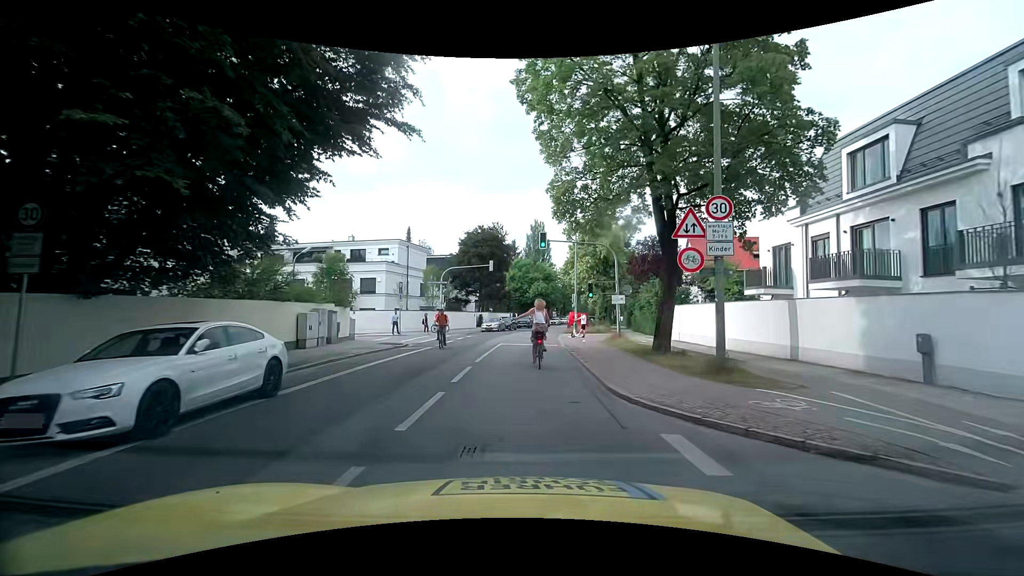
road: secondary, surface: asphalt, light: Day
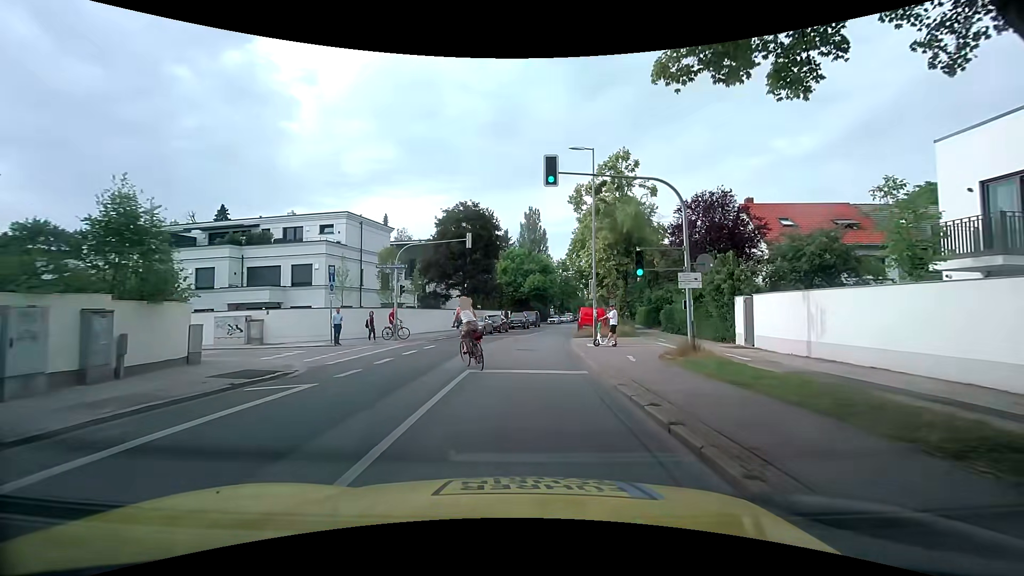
(+0.2, +13.0) m; +2°
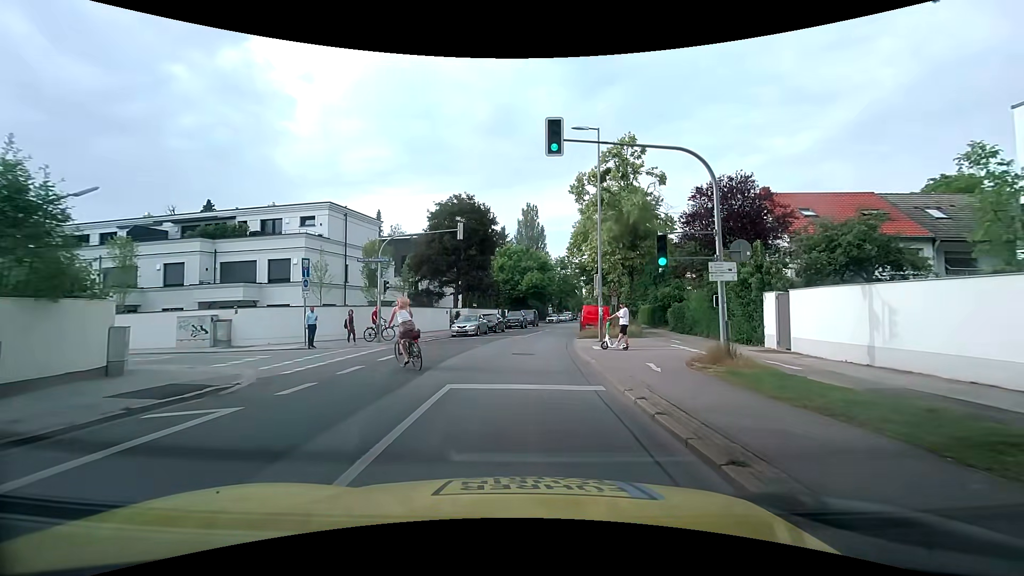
(0.0, +2.8) m; +1°
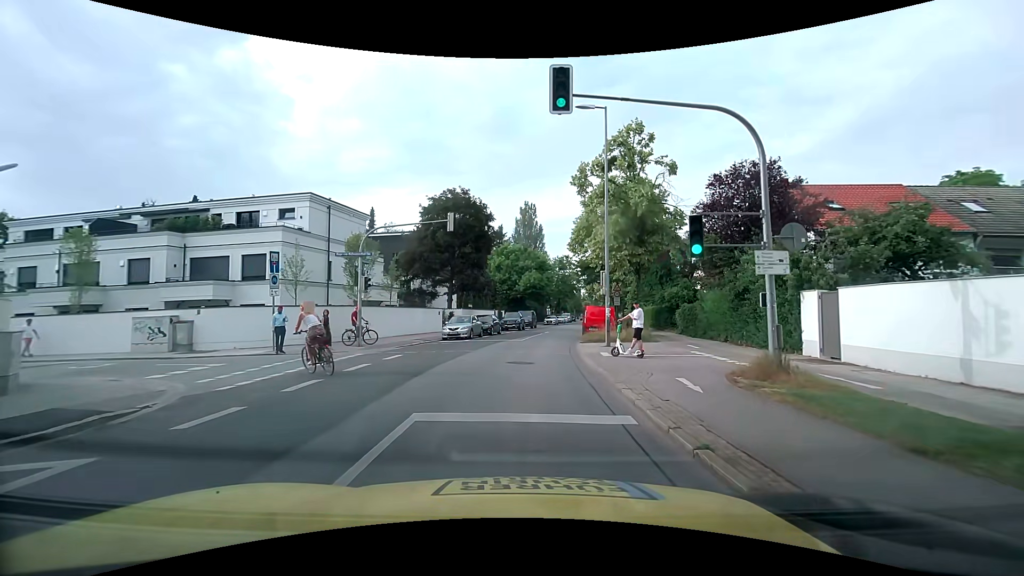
(-0.1, +2.7) m; -2°
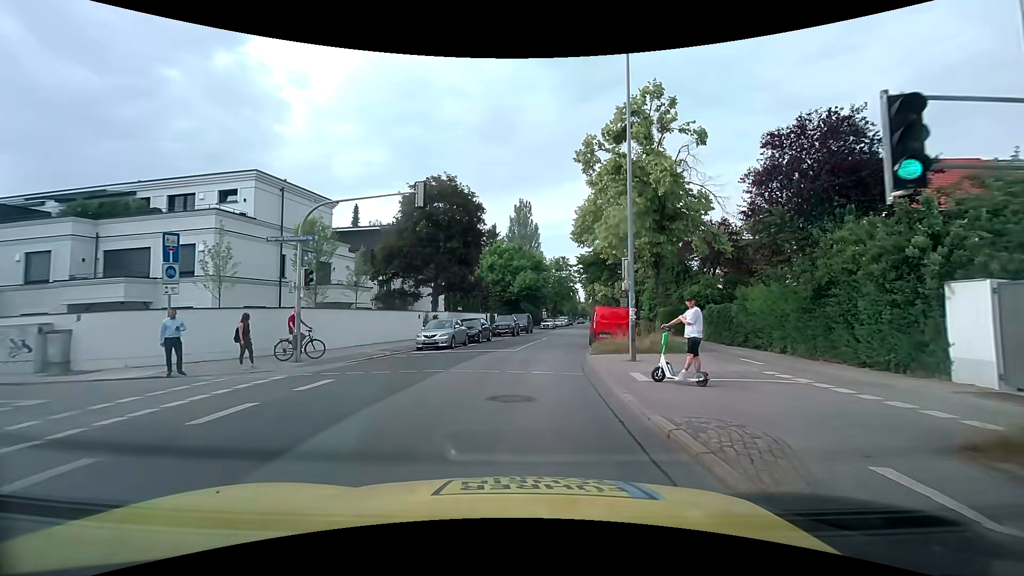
(+0.1, +5.9) m; +1°
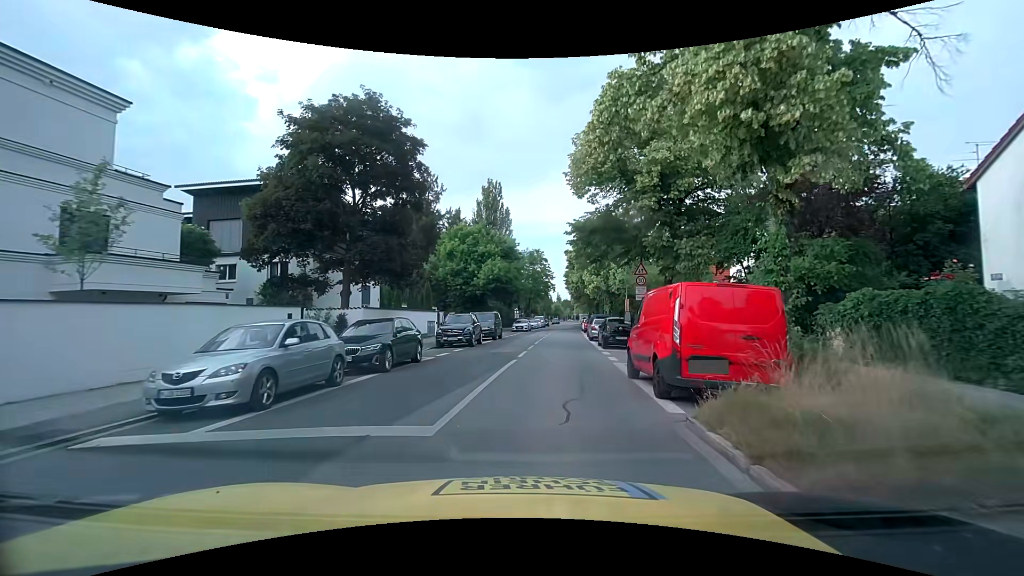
(+0.3, +15.4) m; +3°
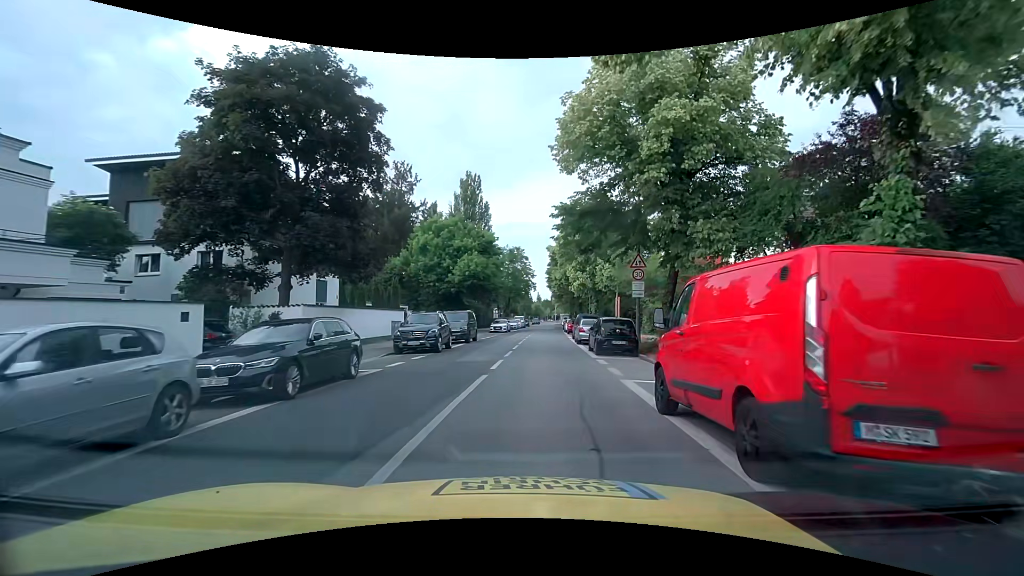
(+0.1, +4.4) m; +2°
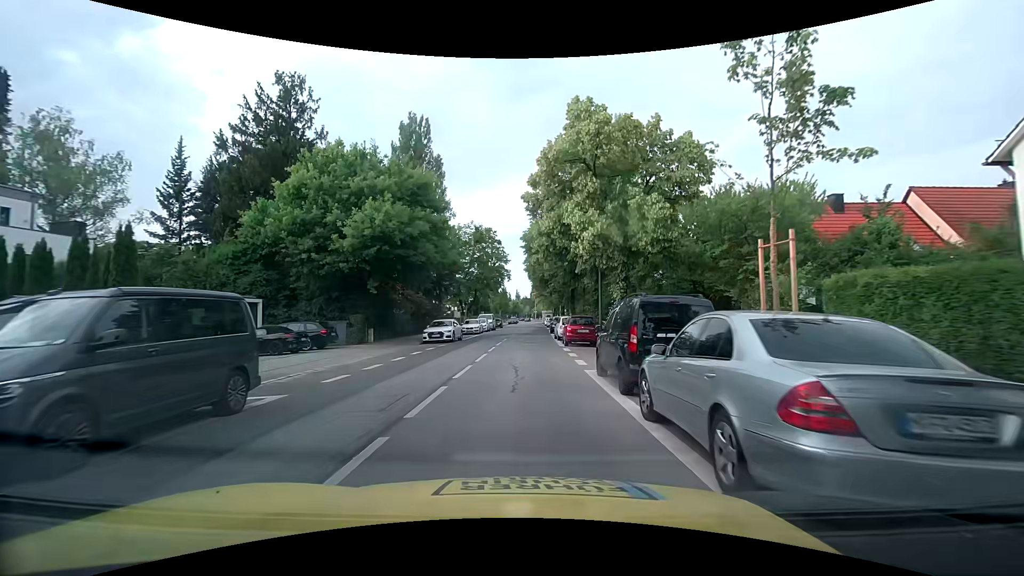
(+1.2, +24.5) m; +2°
(0, +10) (0, +20) (0, +30) (+1, +40) (+1, +50) (+1, +60) (+1, +70) (+2, +80) (+2, +90) (+2, +100) m
